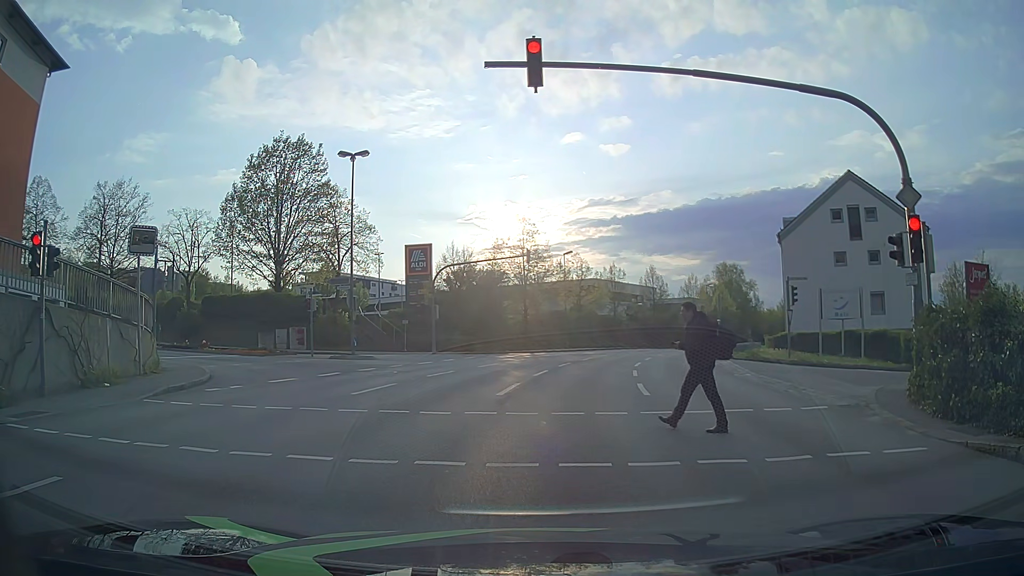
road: tertiary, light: Day
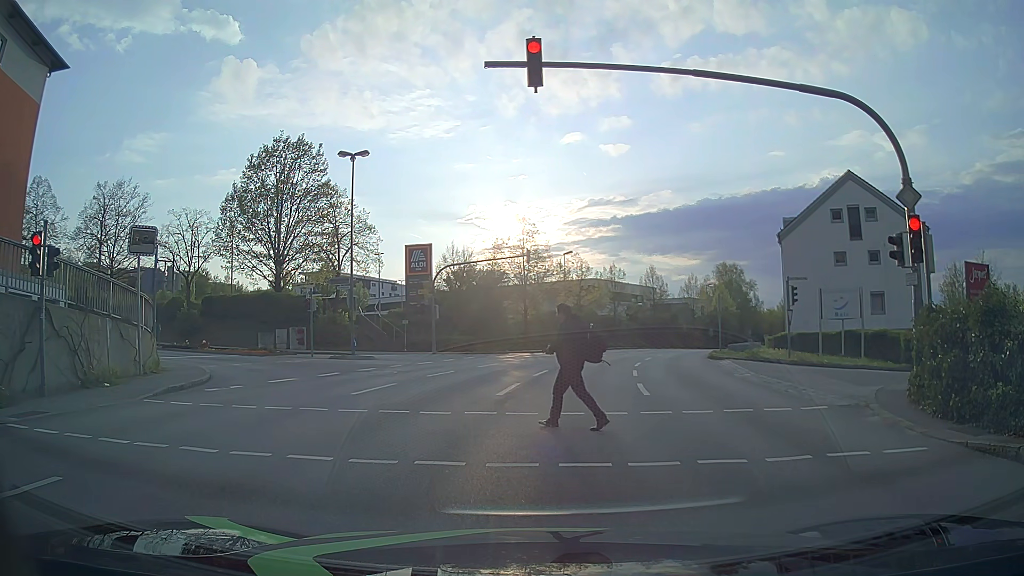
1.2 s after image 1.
(0.0, 0.0) m; 0°
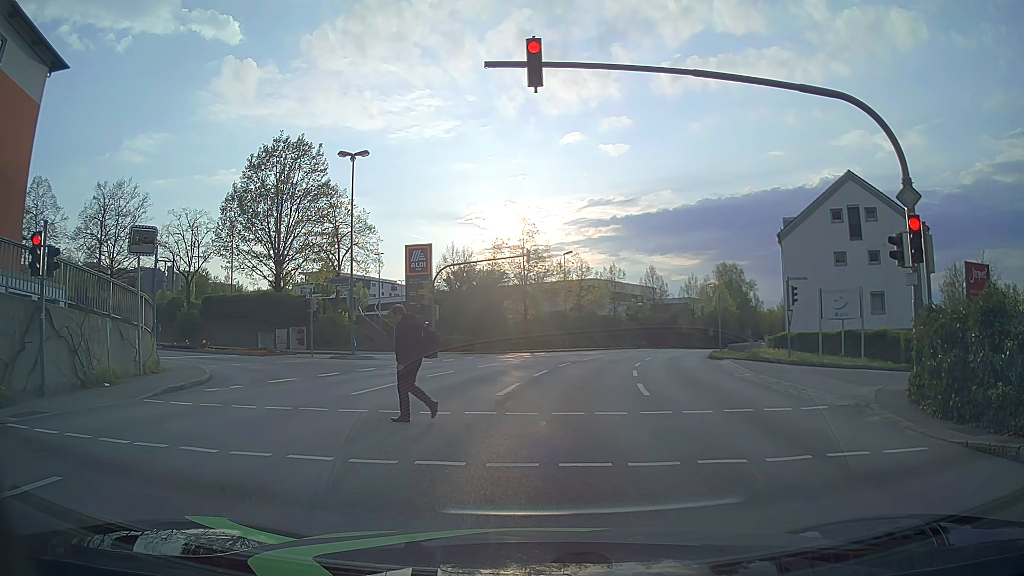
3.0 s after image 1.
(0.0, 0.0) m; 0°
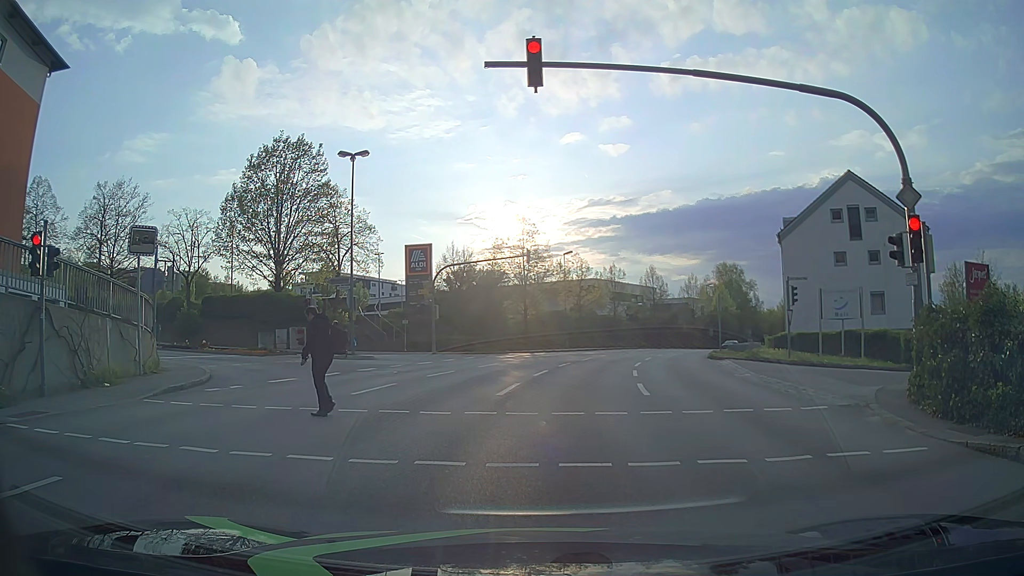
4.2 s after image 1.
(0.0, 0.0) m; 0°
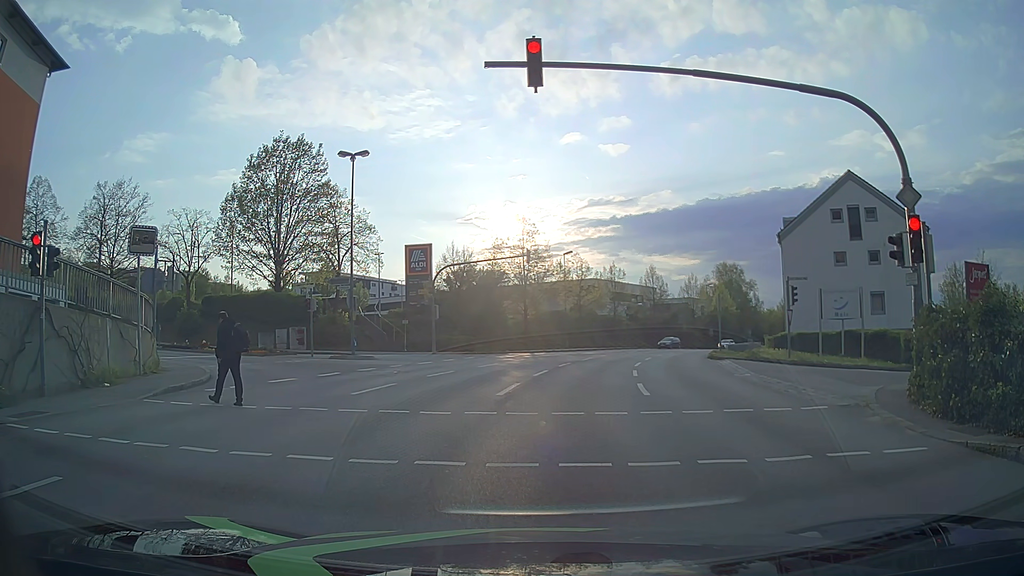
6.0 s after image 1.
(0.0, 0.0) m; 0°
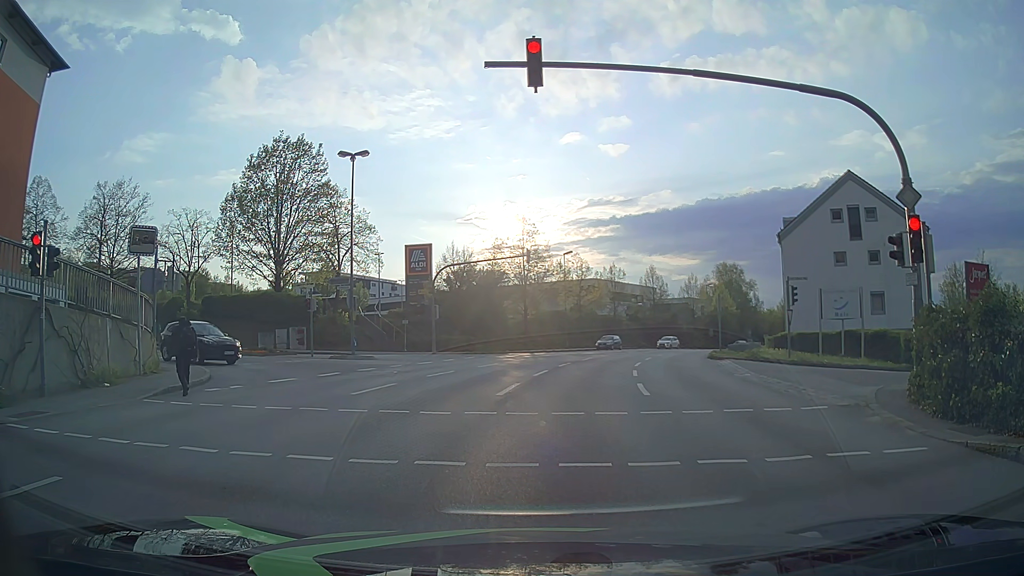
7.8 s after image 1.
(0.0, 0.0) m; 0°
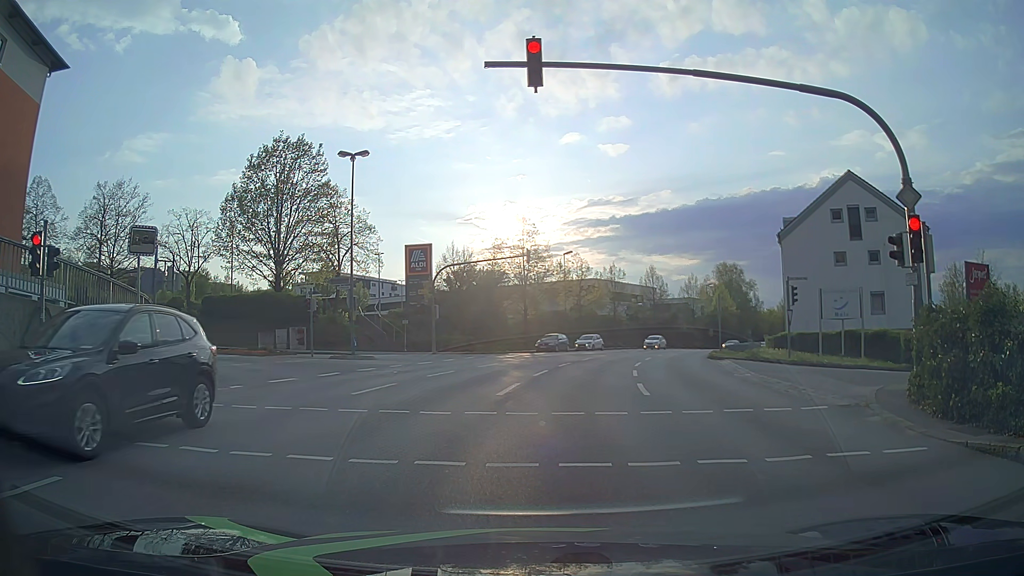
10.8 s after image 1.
(0.0, 0.0) m; 0°
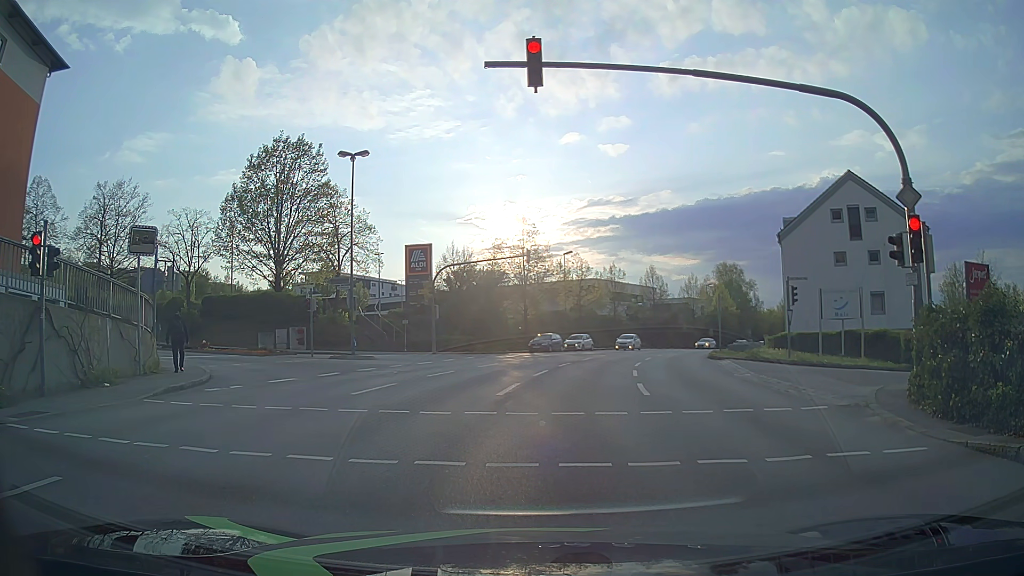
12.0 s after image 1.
(0.0, 0.0) m; 0°
(0, +10) (+1, +20) (+2, +30) (+5, +40) (+8, +49) (+11, +58) (+15, +68) (+20, +76) (+25, +85) (+30, +94) m
